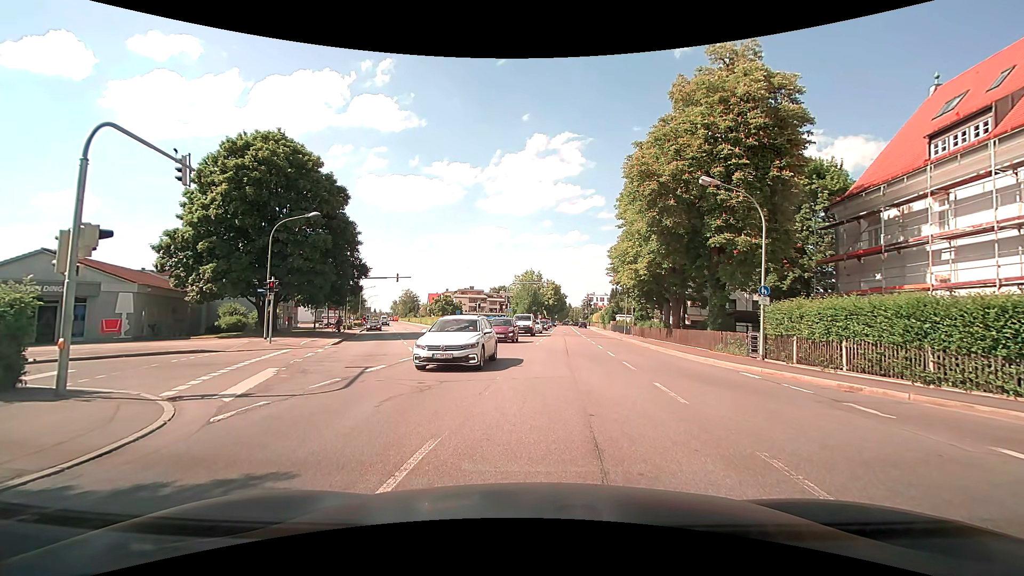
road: secondary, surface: asphalt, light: Day
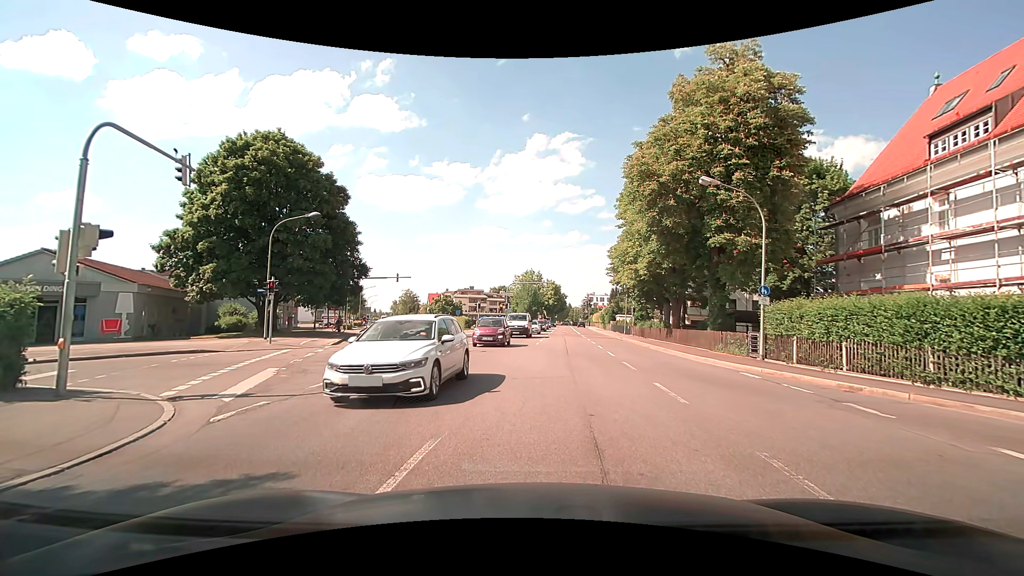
(0.0, 0.0) m; 0°
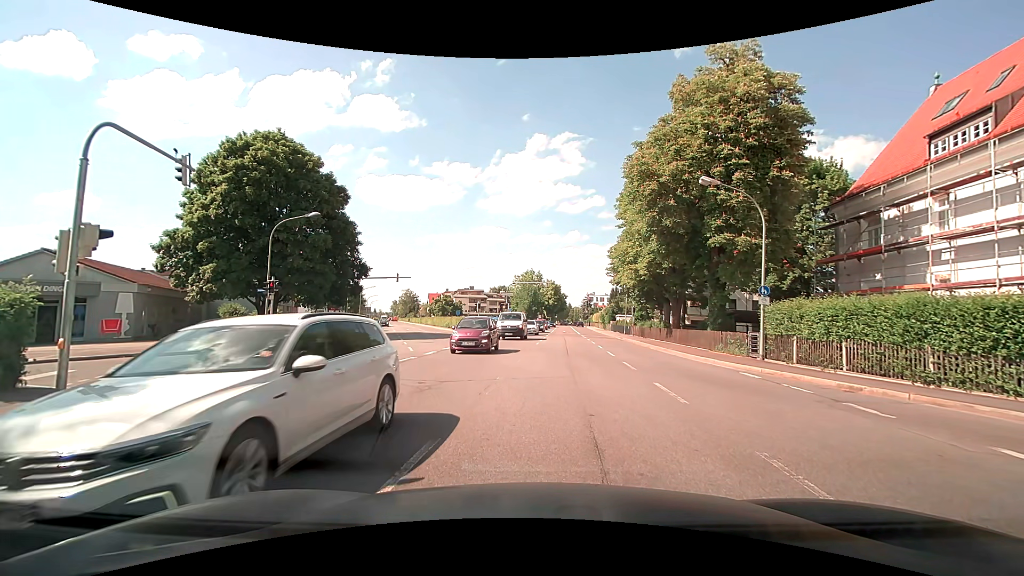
(0.0, 0.0) m; 0°
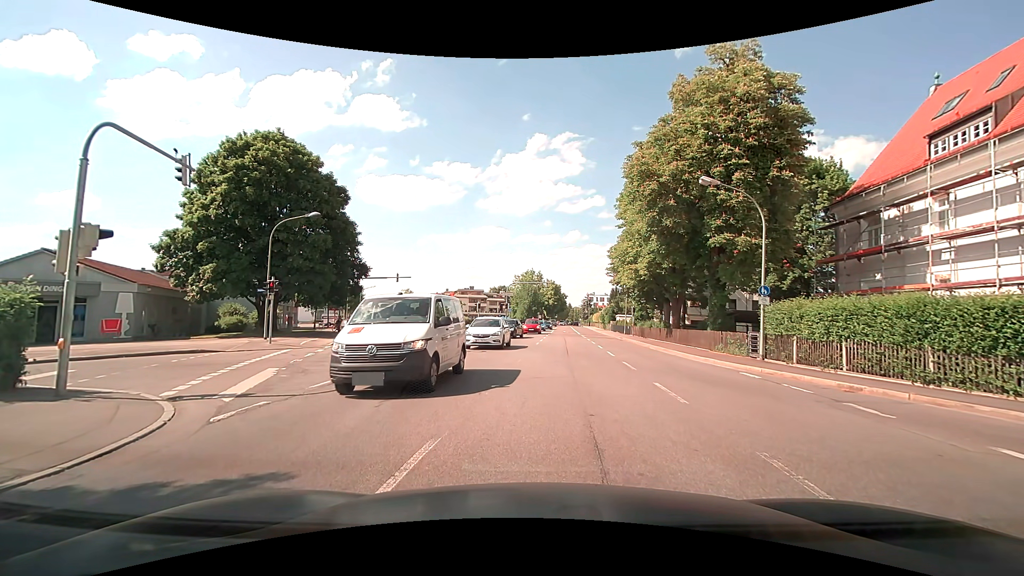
(0.0, 0.0) m; 0°
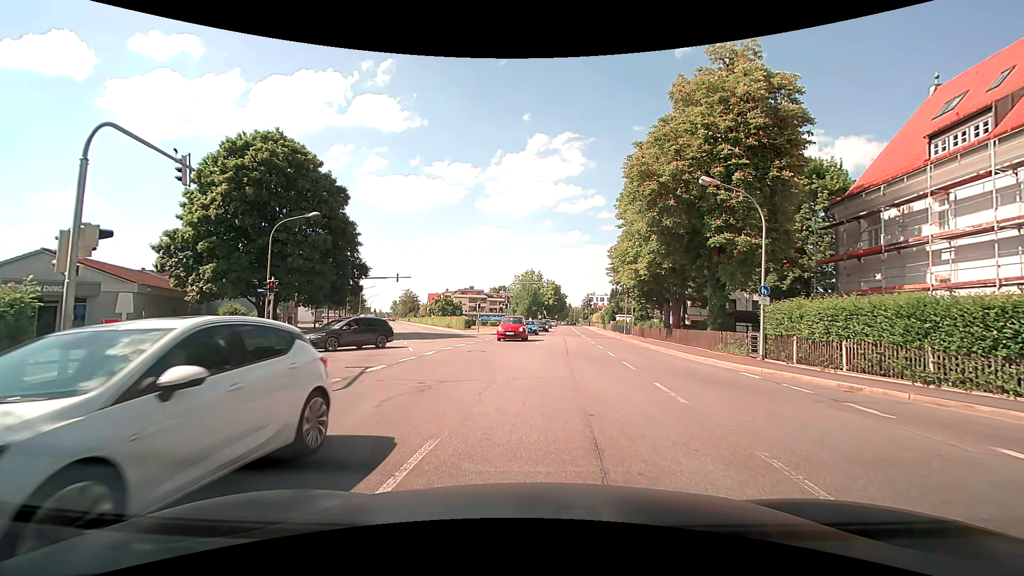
(0.0, 0.0) m; 0°
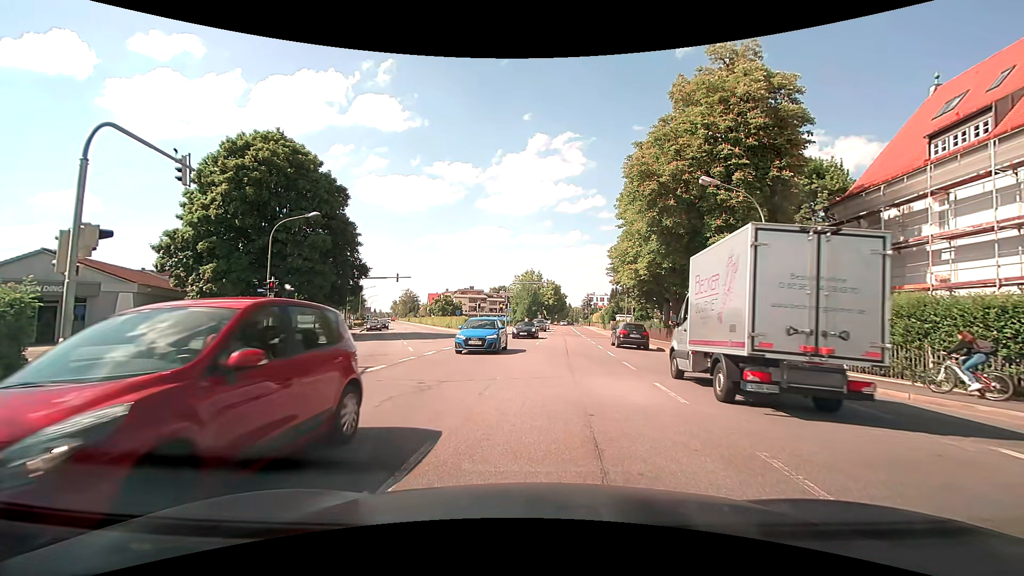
(0.0, 0.0) m; 0°
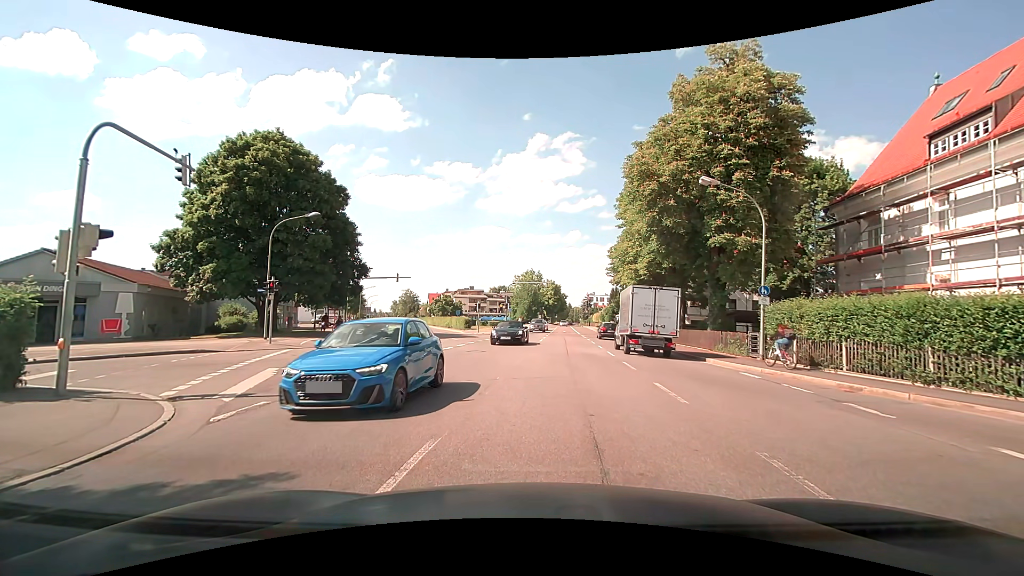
(0.0, 0.0) m; 0°
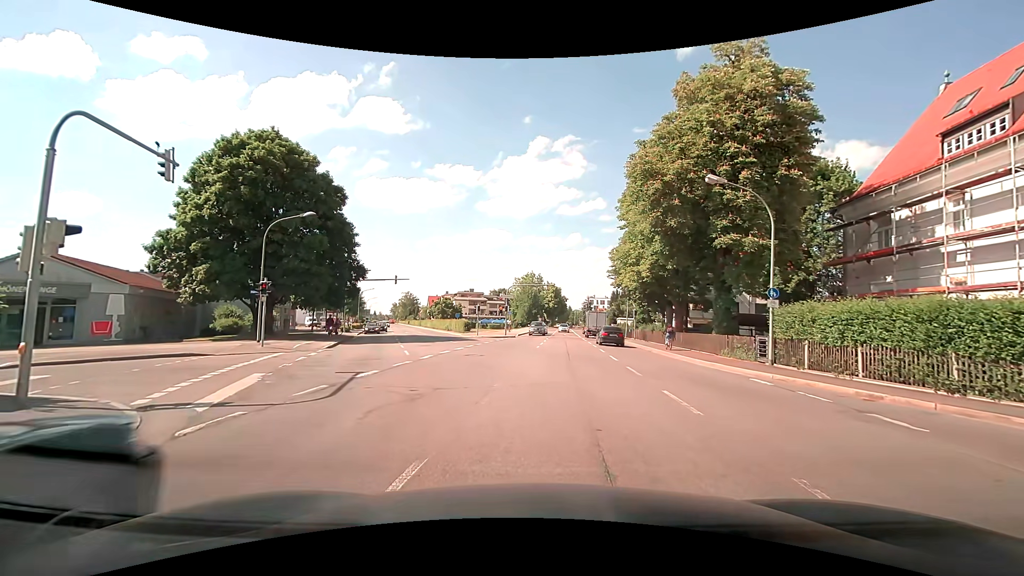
(0.0, +0.8) m; 0°
(0, +10) (-1, +20) (-2, +30) (-4, +40) (-7, +49) (-10, +59) (-13, +68) (-16, +78) (-19, +87) (-22, +97) m
